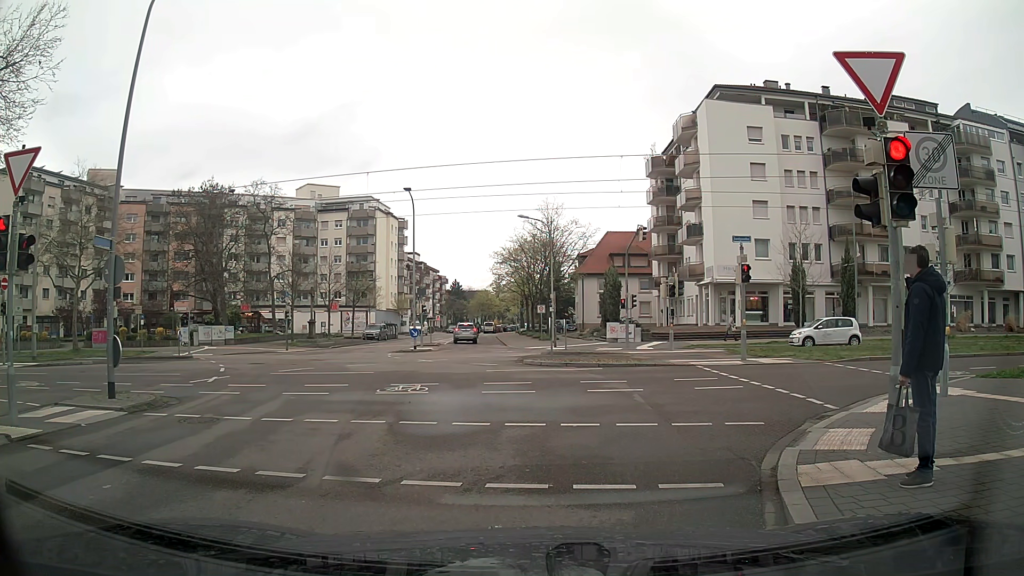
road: residential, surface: asphalt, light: Day
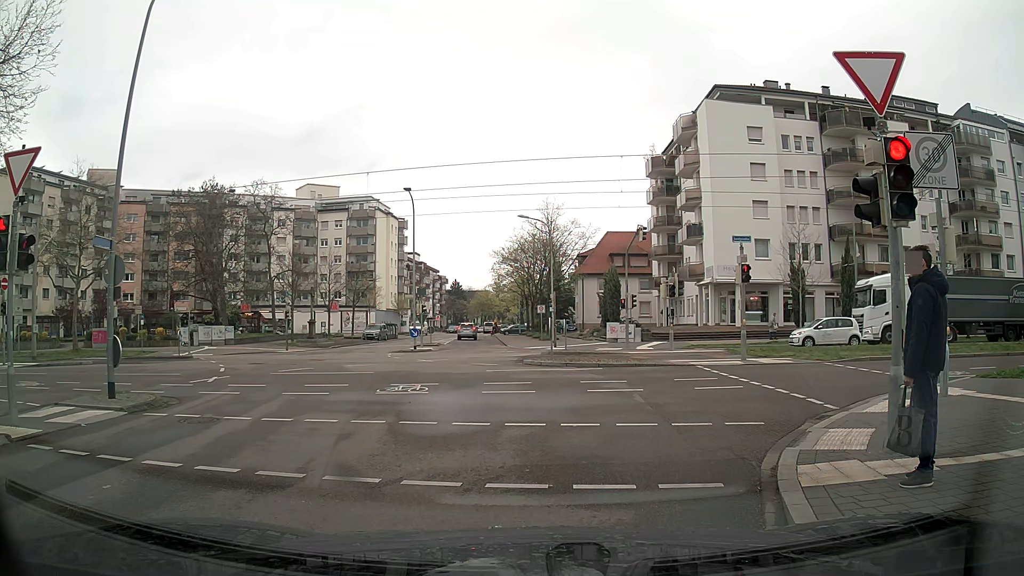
(0.0, 0.0) m; 0°
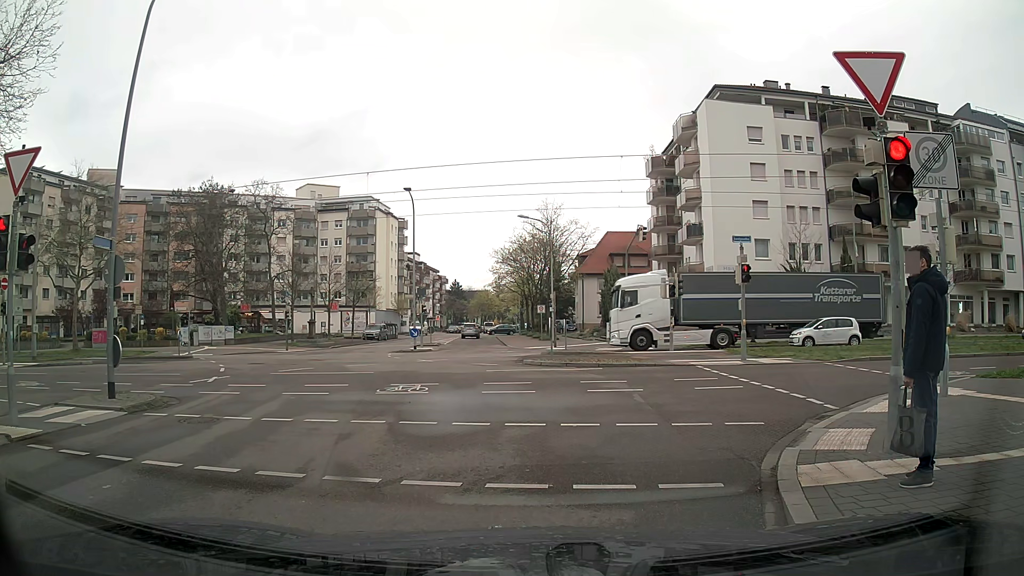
(0.0, 0.0) m; 0°
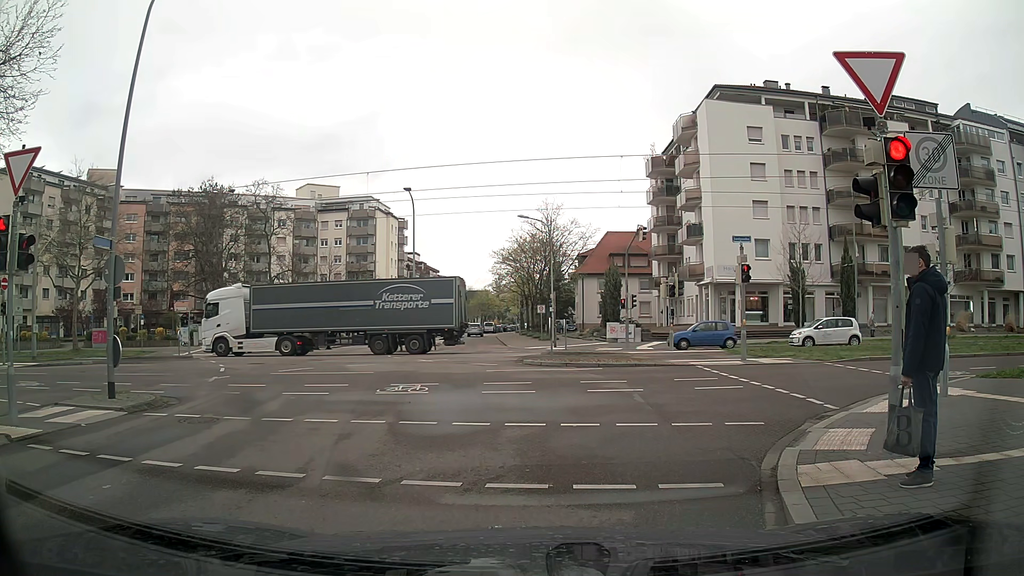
(0.0, 0.0) m; 0°
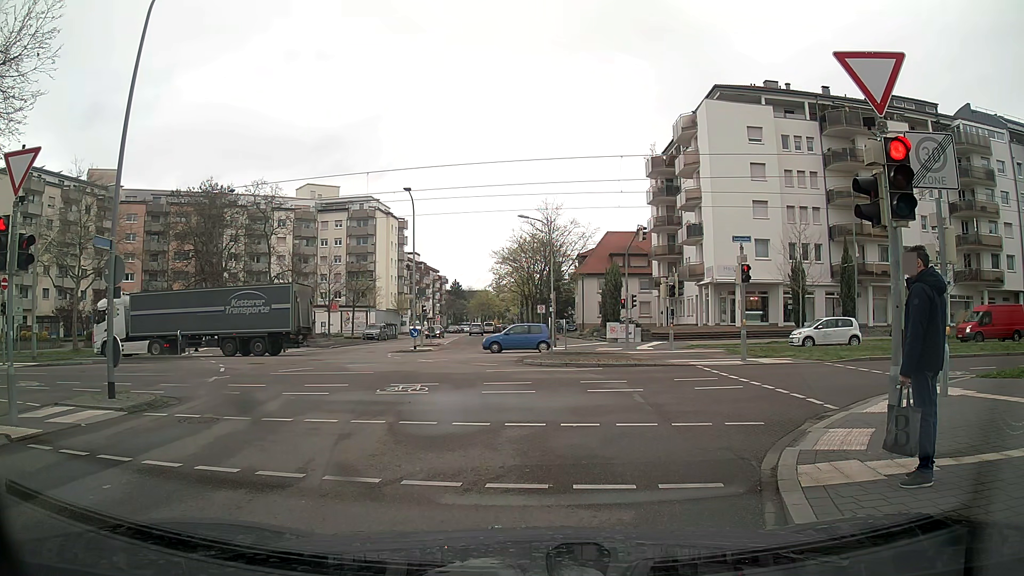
(0.0, 0.0) m; 0°
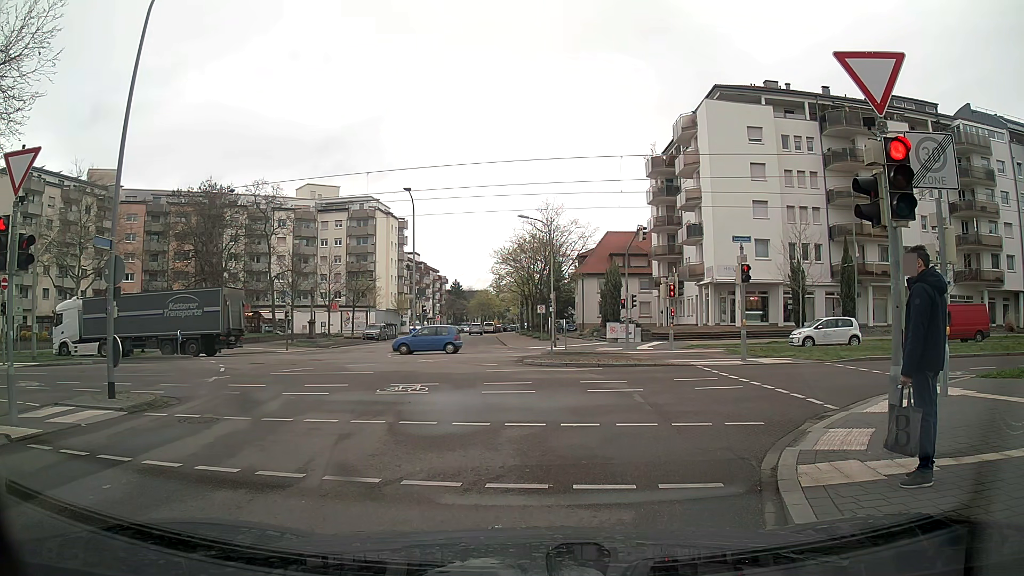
(0.0, 0.0) m; 0°
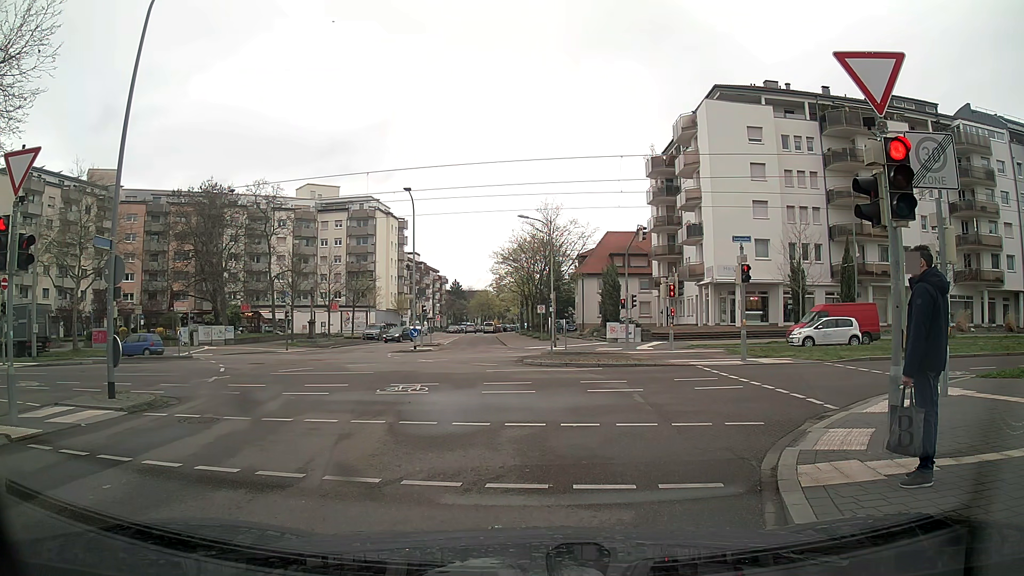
(0.0, 0.0) m; 0°
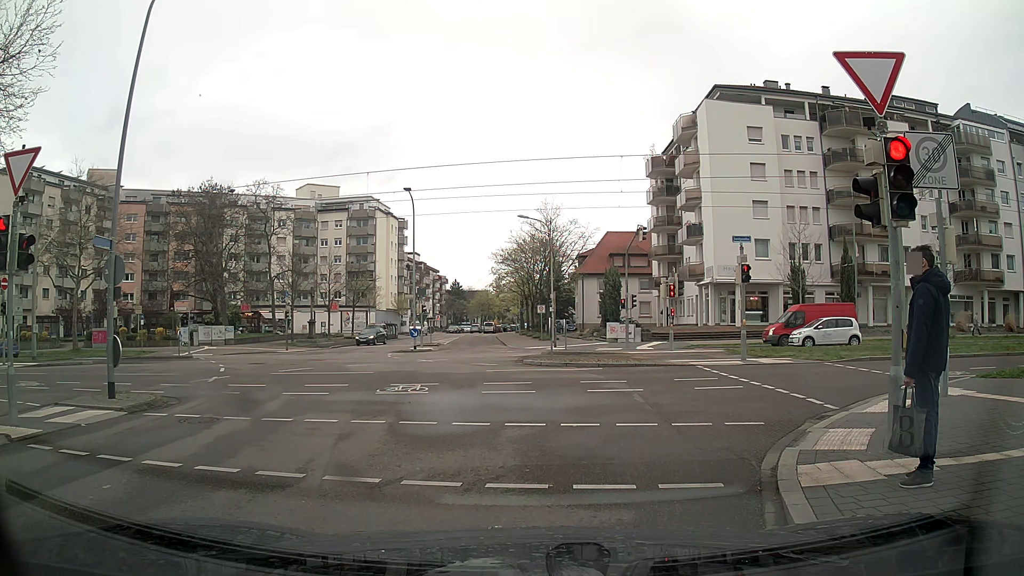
(0.0, 0.0) m; 0°
(0, +10) (+7, +17) (+17, +18) (+27, +19) (+37, +19) (+47, +19) (+57, +19) (+67, +19) (+77, +19) (+87, +19) m
